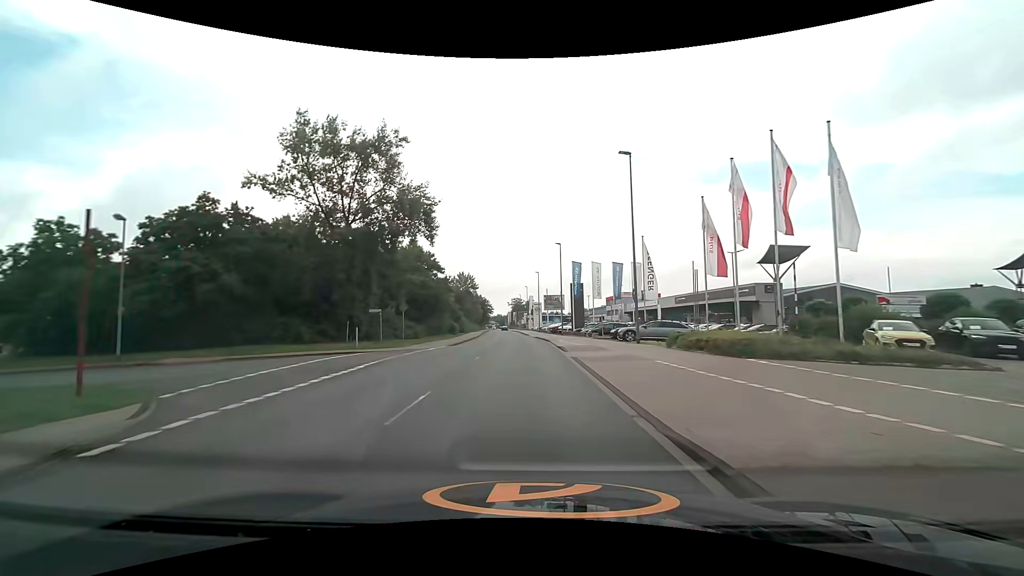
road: unclassified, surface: asphalt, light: Day
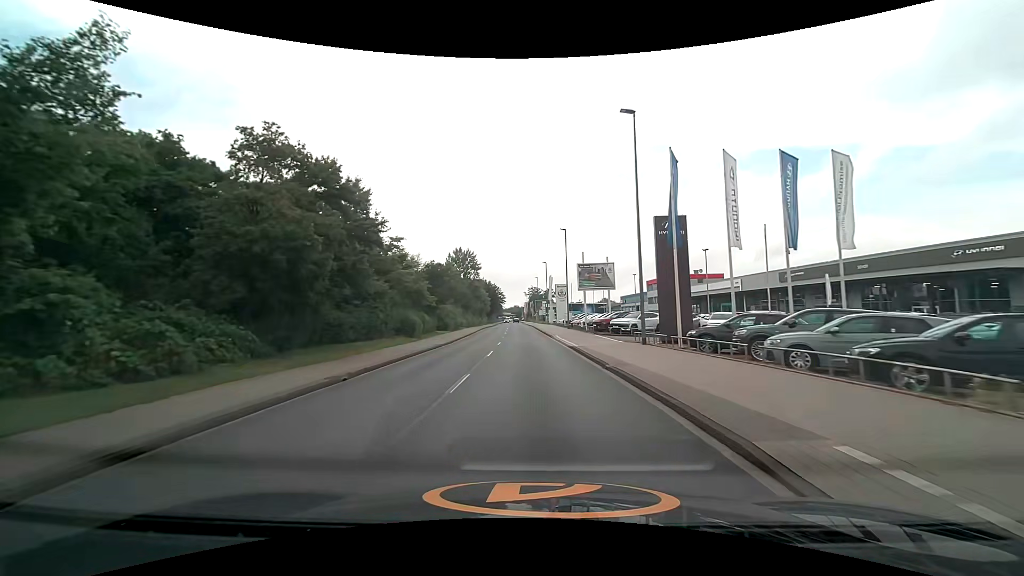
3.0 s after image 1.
(-0.6, +34.1) m; -1°
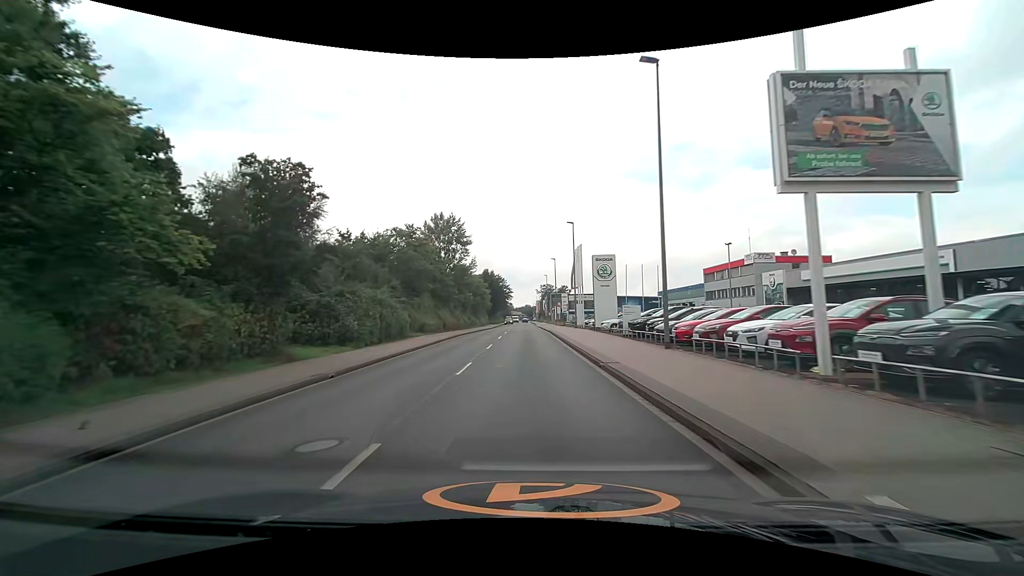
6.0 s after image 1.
(-1.0, +34.1) m; -3°
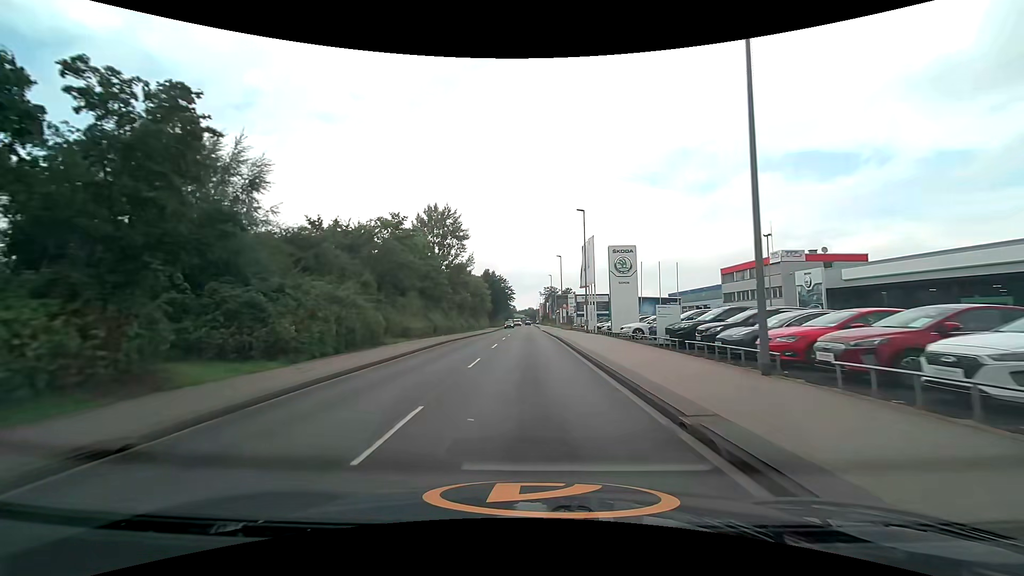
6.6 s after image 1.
(0.0, +6.9) m; 0°
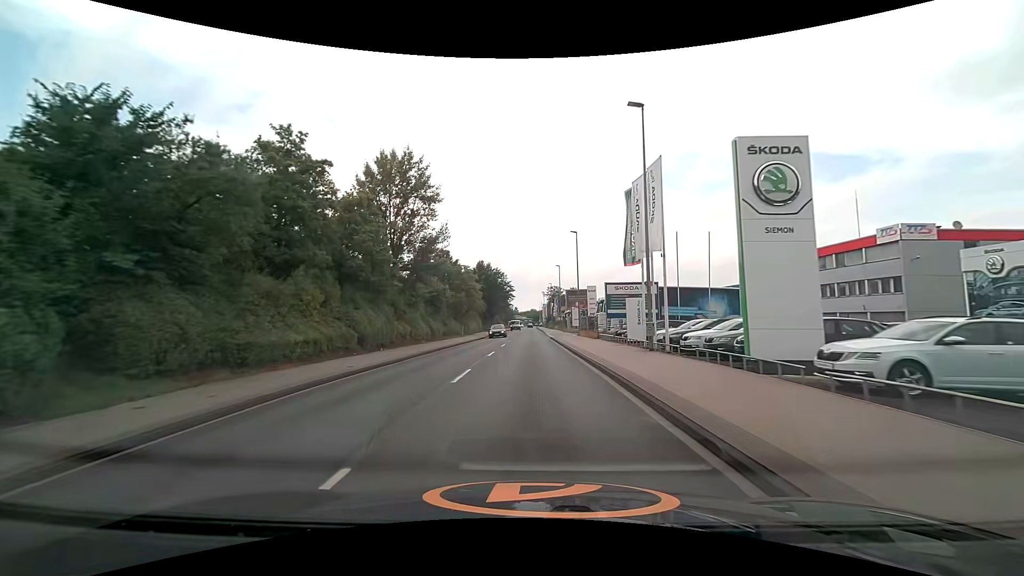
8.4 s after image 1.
(-0.2, +21.0) m; 0°
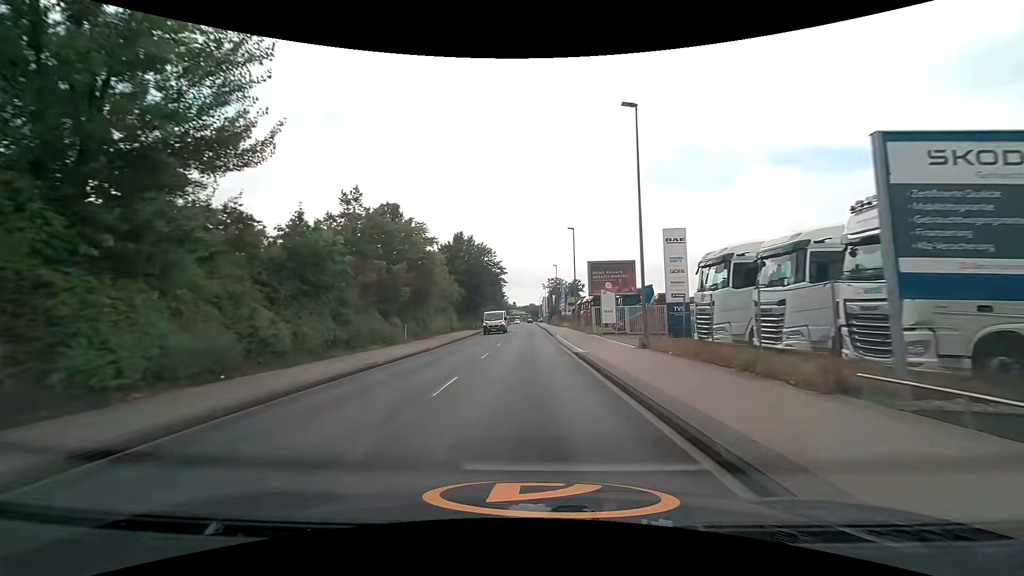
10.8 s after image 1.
(0.0, +28.7) m; 0°
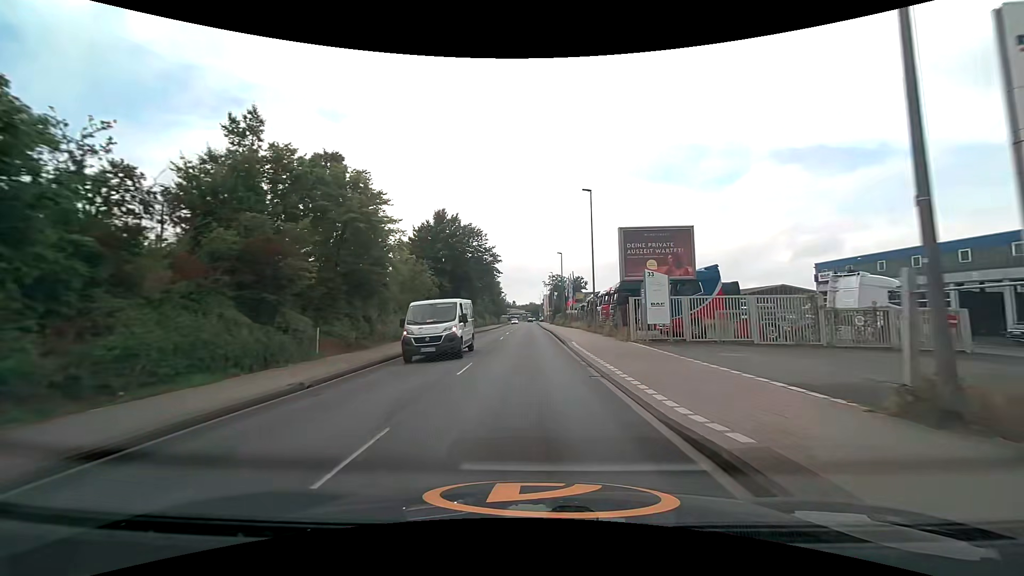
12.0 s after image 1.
(0.0, +14.7) m; 0°
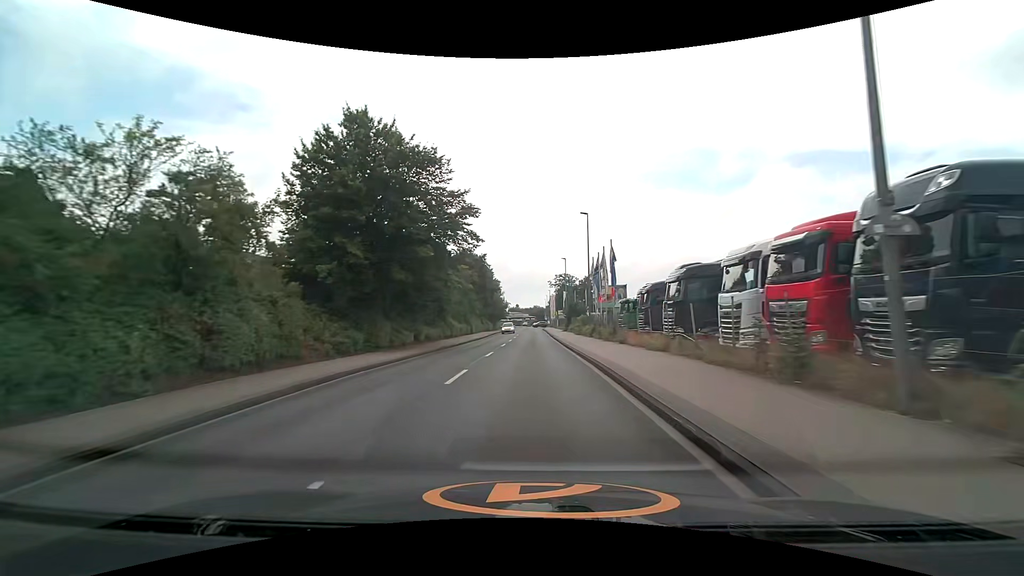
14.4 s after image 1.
(0.0, +28.8) m; 0°
(0, +10) (0, +20) (0, +30) (0, +40) (0, +50) (0, +60) (0, +70) (+1, +80) (+1, +90) (+1, +100) m
